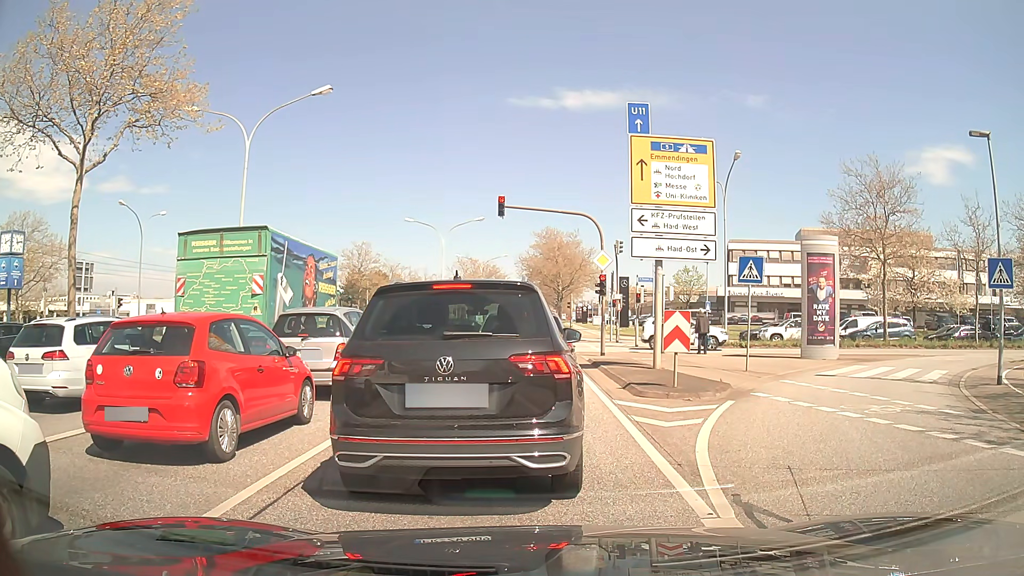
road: primary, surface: asphalt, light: Day
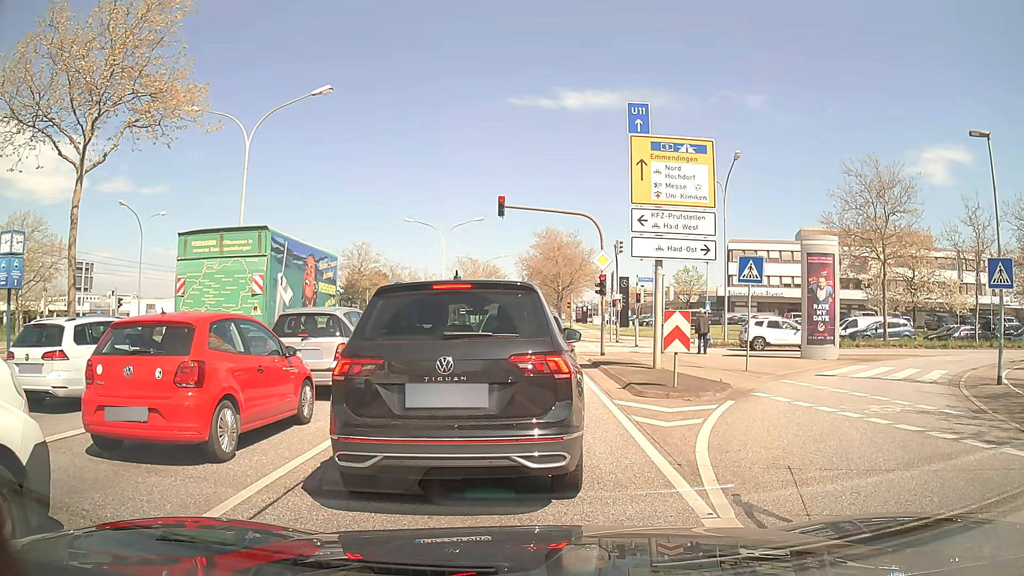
(0.0, 0.0) m; 0°
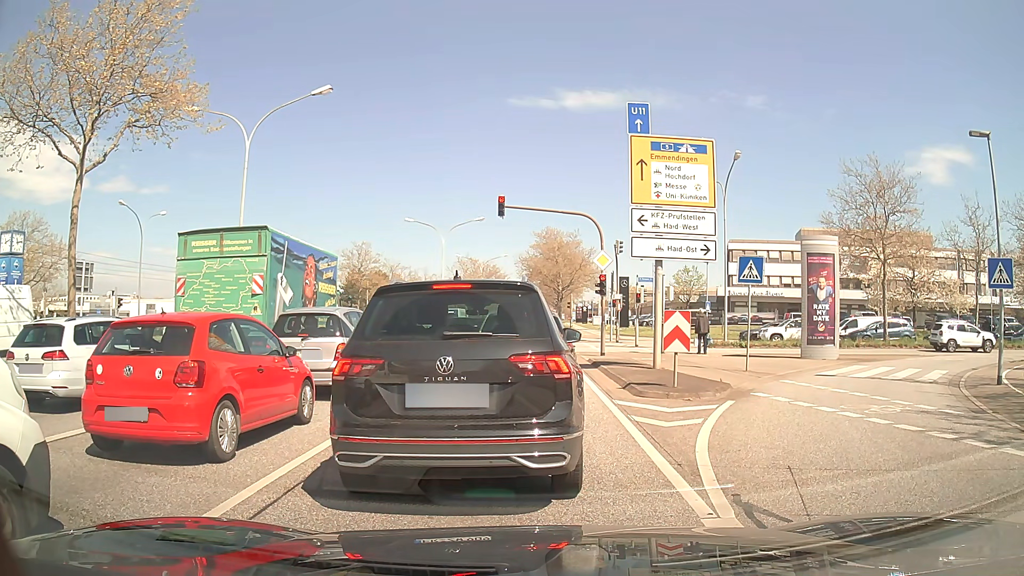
(0.0, 0.0) m; 0°
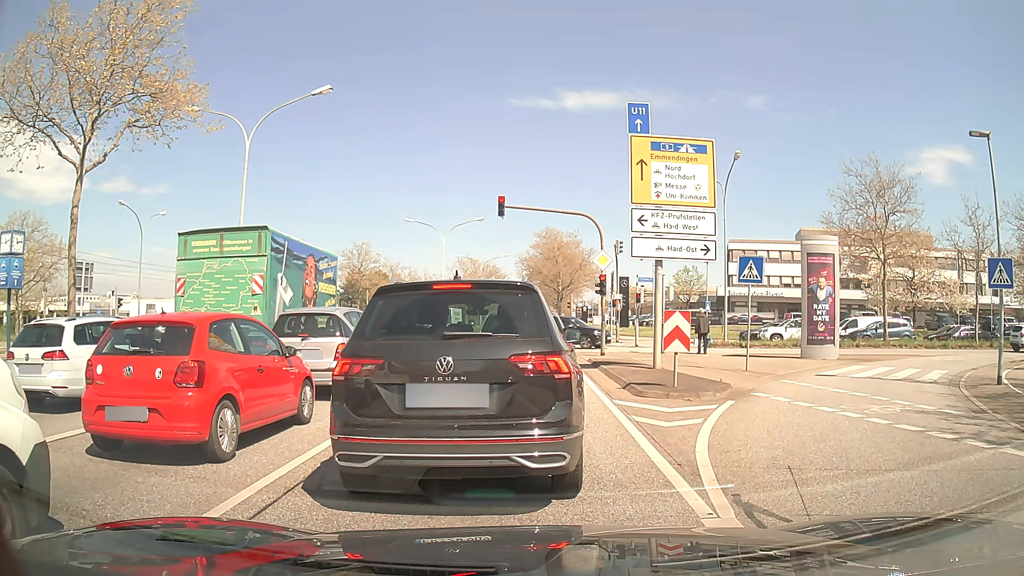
(0.0, 0.0) m; 0°
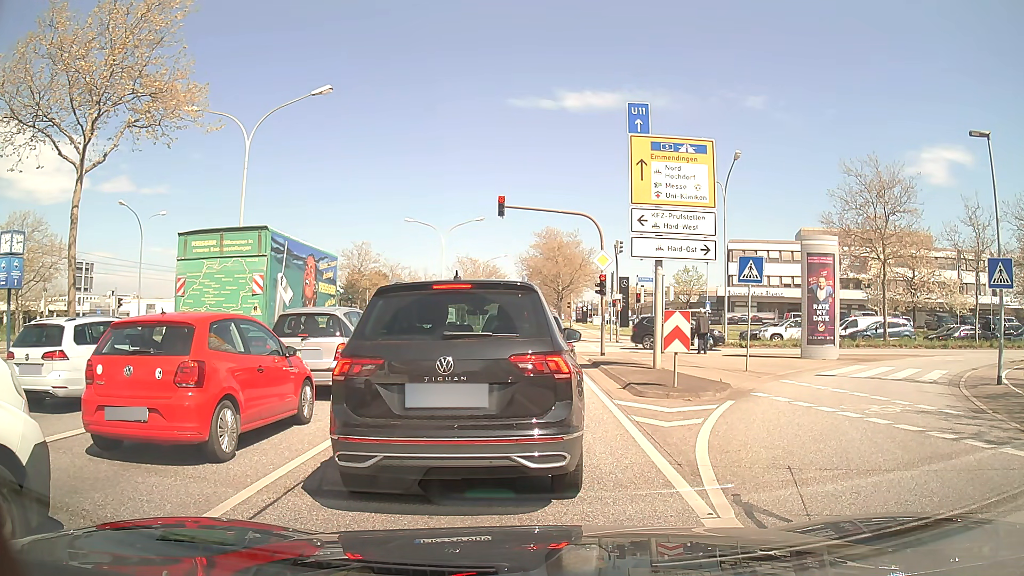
(0.0, 0.0) m; 0°
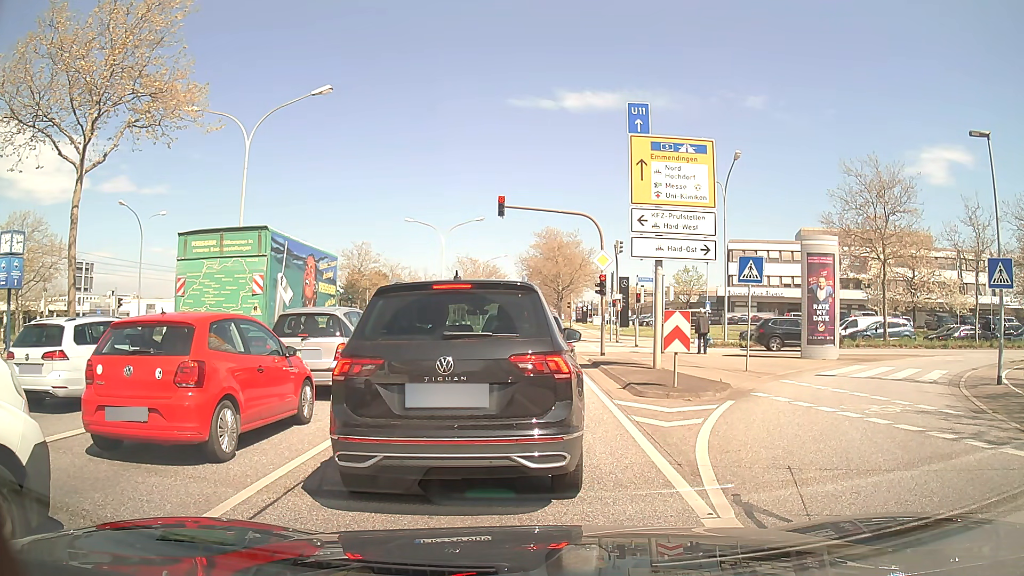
(0.0, 0.0) m; 0°
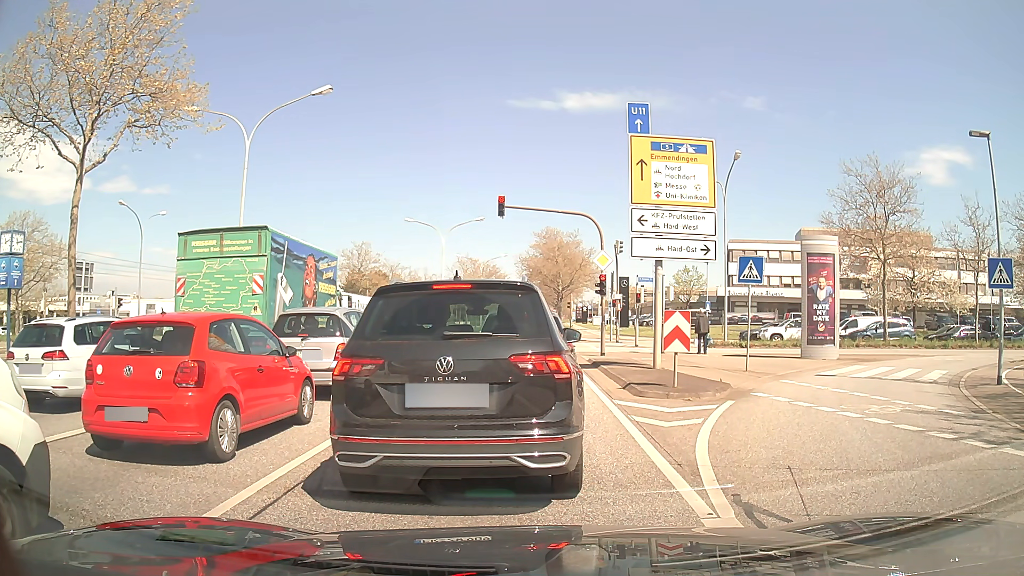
(0.0, 0.0) m; 0°
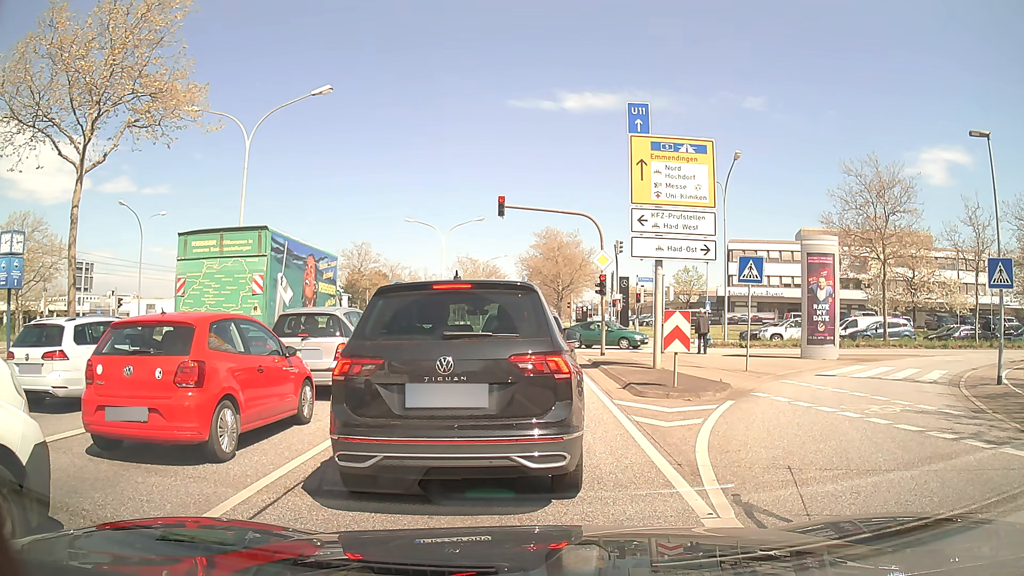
(0.0, 0.0) m; 0°
(0, +10) (0, +20) (0, +30) (0, +40) (0, +50) (0, +60) (0, +70) (0, +80) (0, +90) (+1, +100) m
